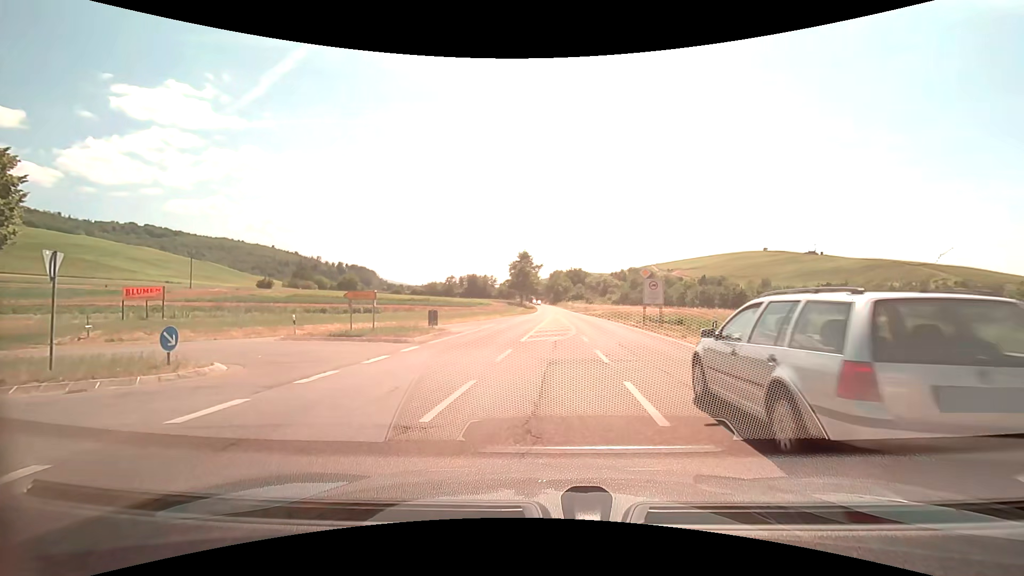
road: primary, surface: asphalt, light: Day
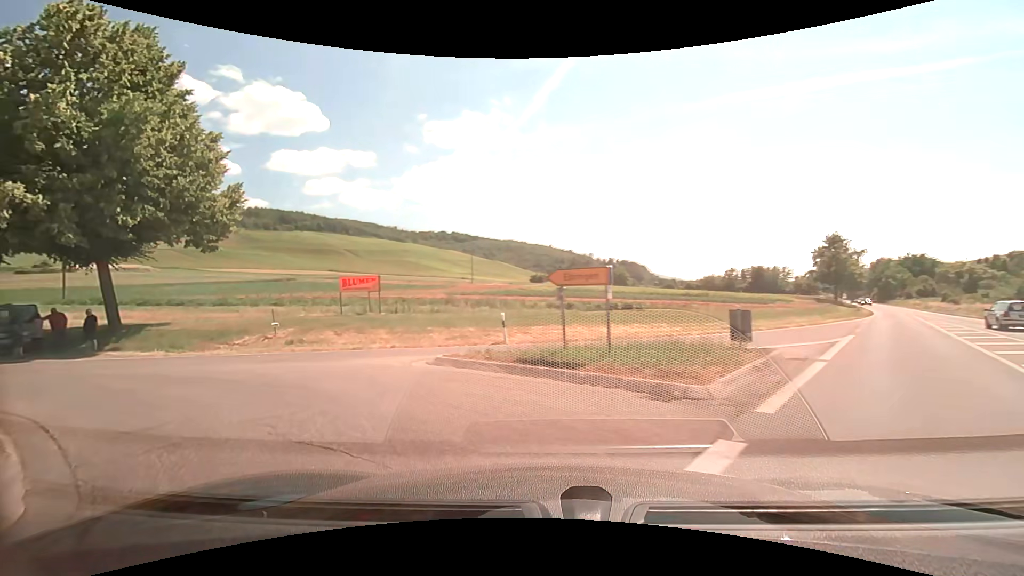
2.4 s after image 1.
(-2.2, +11.6) m; -31°
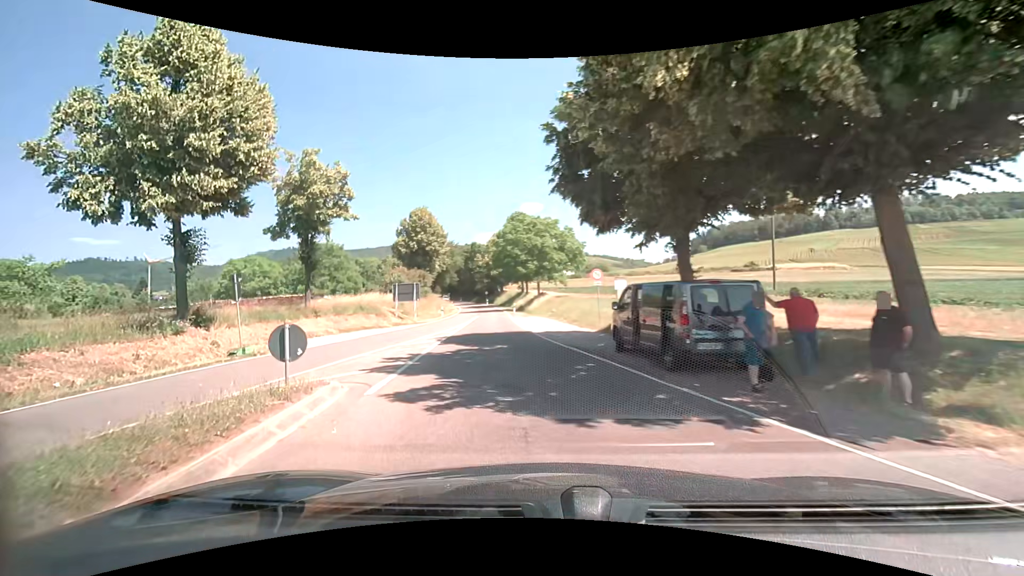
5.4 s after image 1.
(-10.4, +12.0) m; -68°
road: tertiary
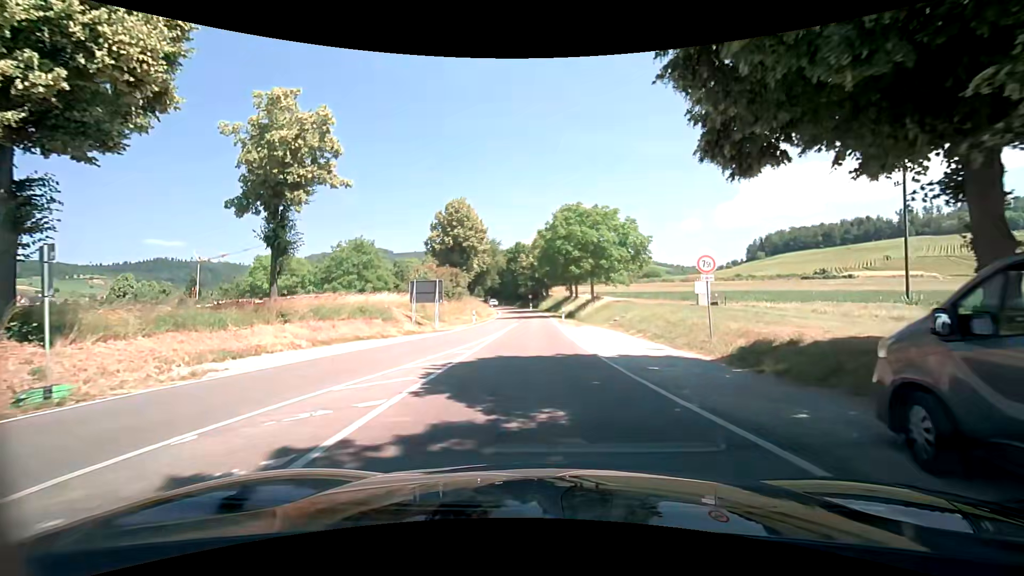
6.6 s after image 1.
(-0.8, +9.6) m; -6°
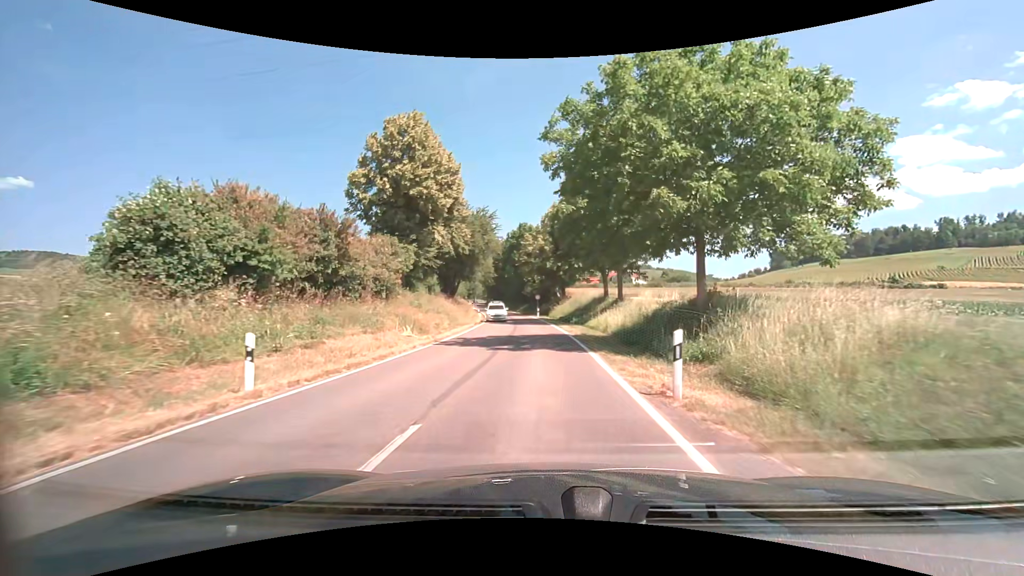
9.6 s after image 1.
(-0.3, +31.6) m; -1°
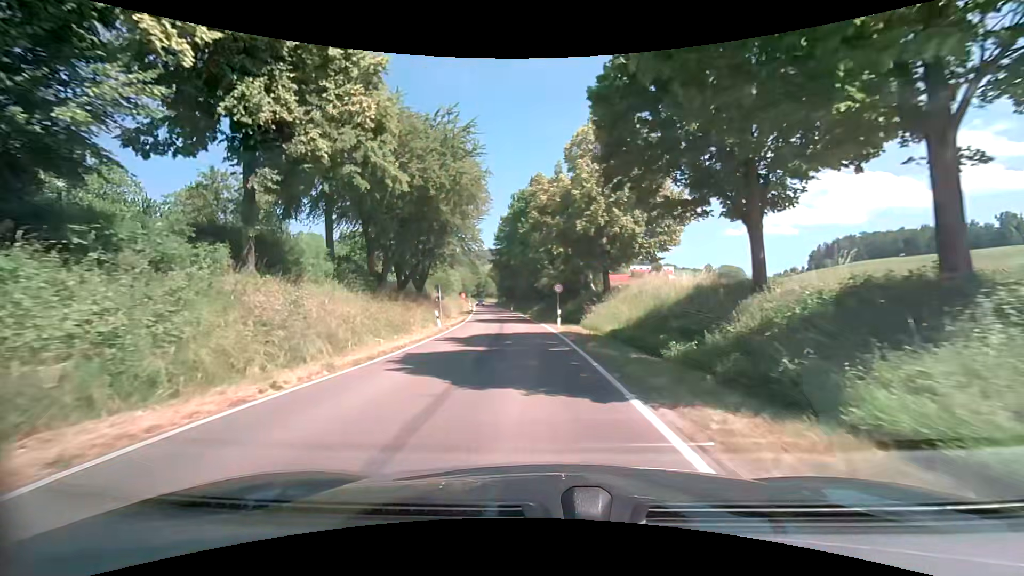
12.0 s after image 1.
(-0.2, +30.1) m; -2°
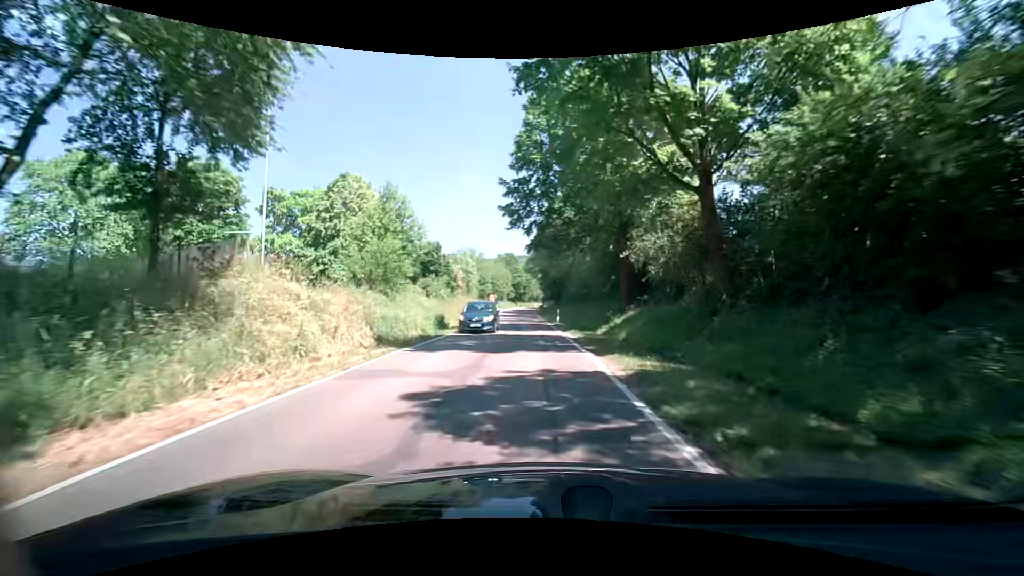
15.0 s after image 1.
(-2.3, +41.2) m; -6°
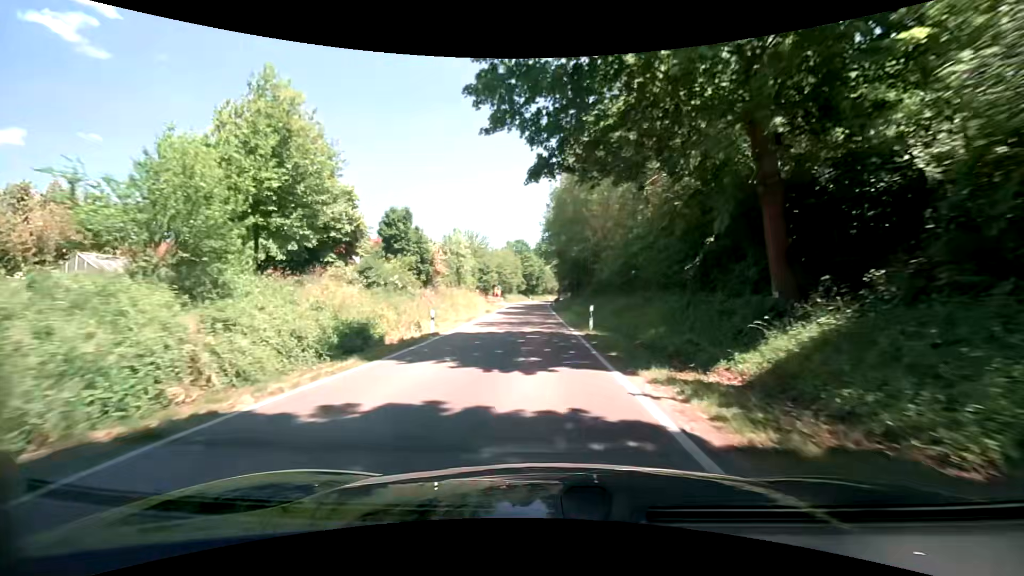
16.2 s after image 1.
(-0.4, +17.0) m; -2°
(0, +10) (0, +20) (0, +30) (-1, +40) (-1, +50) (-1, +60) (-1, +70) (-1, +80) (-1, +90) (0, +100) m
